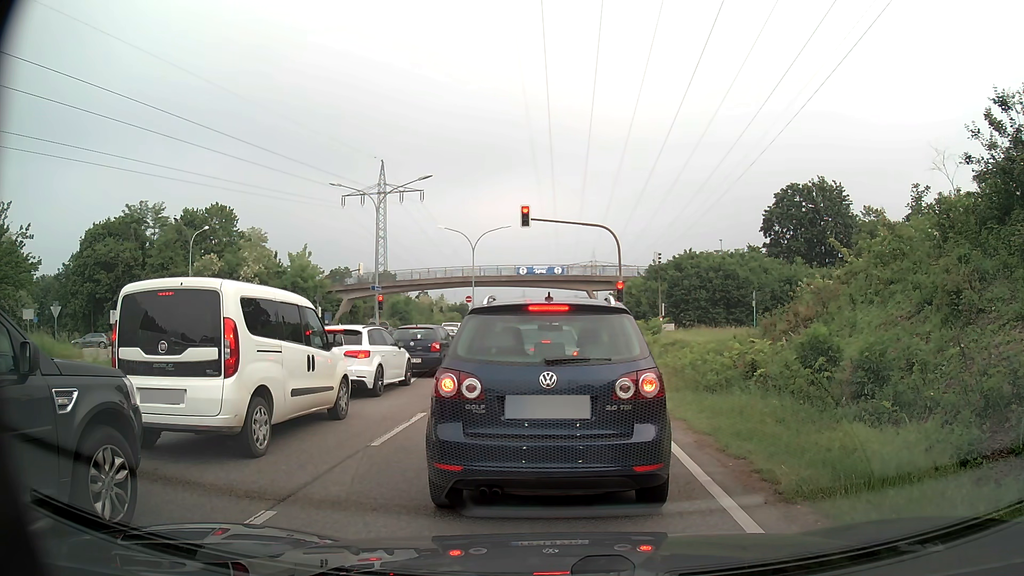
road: primary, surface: asphalt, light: Day
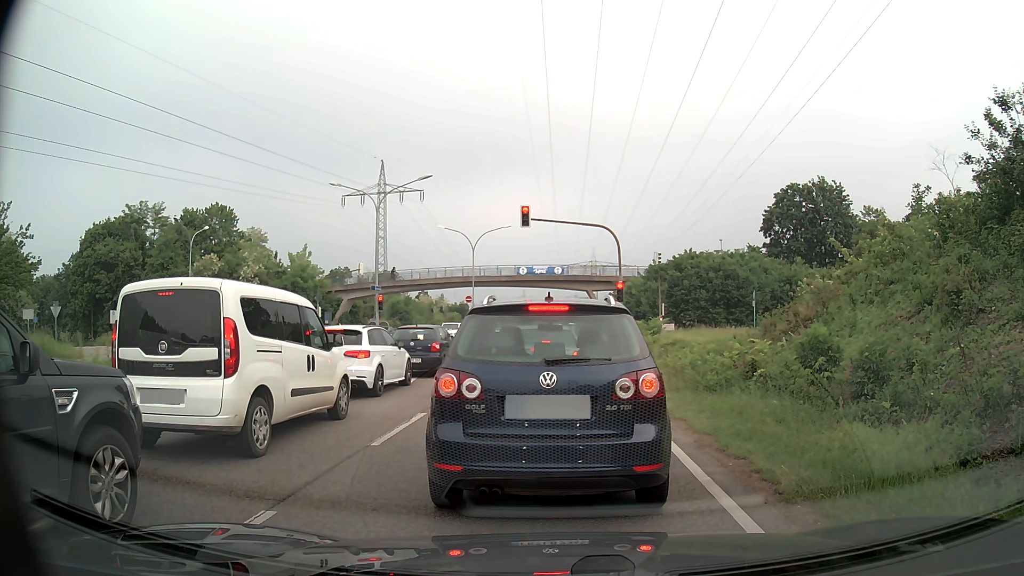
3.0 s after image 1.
(0.0, 0.0) m; 0°
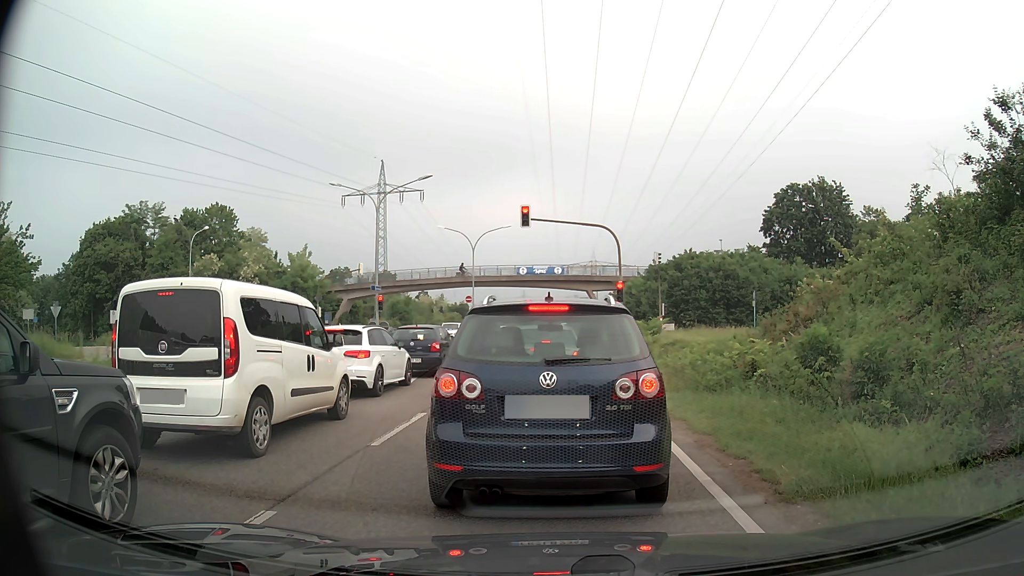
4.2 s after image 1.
(0.0, 0.0) m; 0°
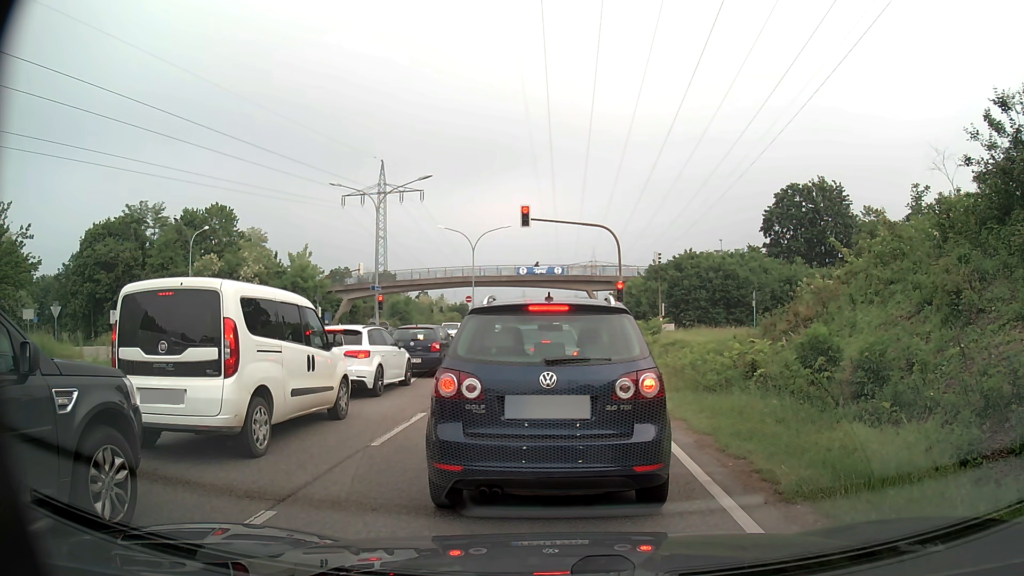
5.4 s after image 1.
(0.0, 0.0) m; 0°
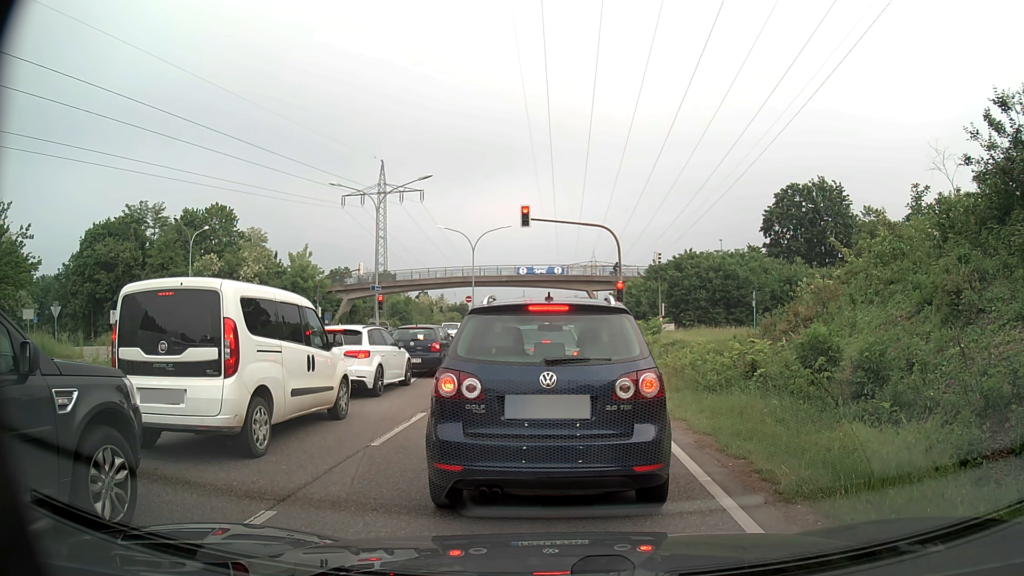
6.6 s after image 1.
(0.0, 0.0) m; 0°
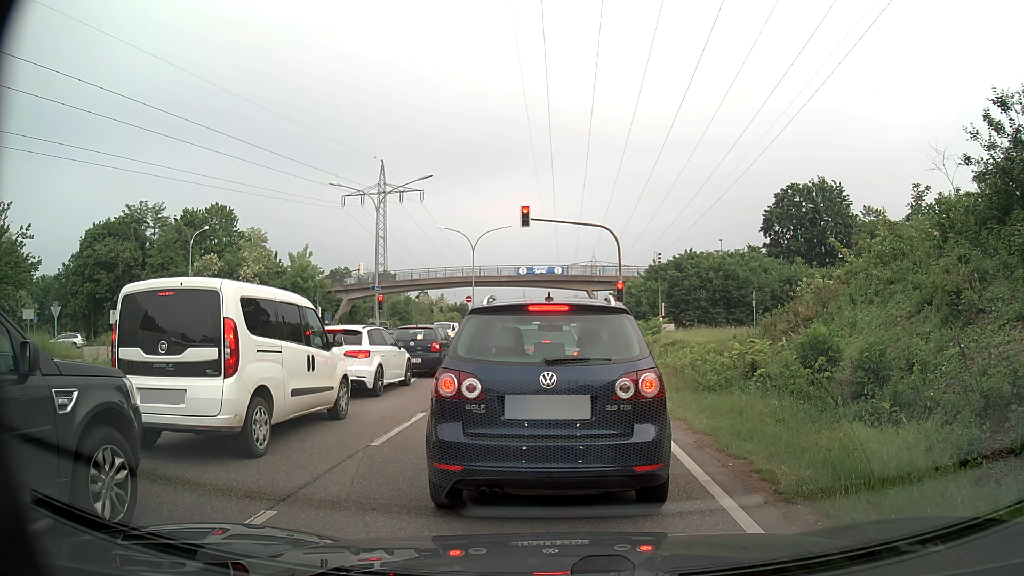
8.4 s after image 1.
(0.0, 0.0) m; 0°
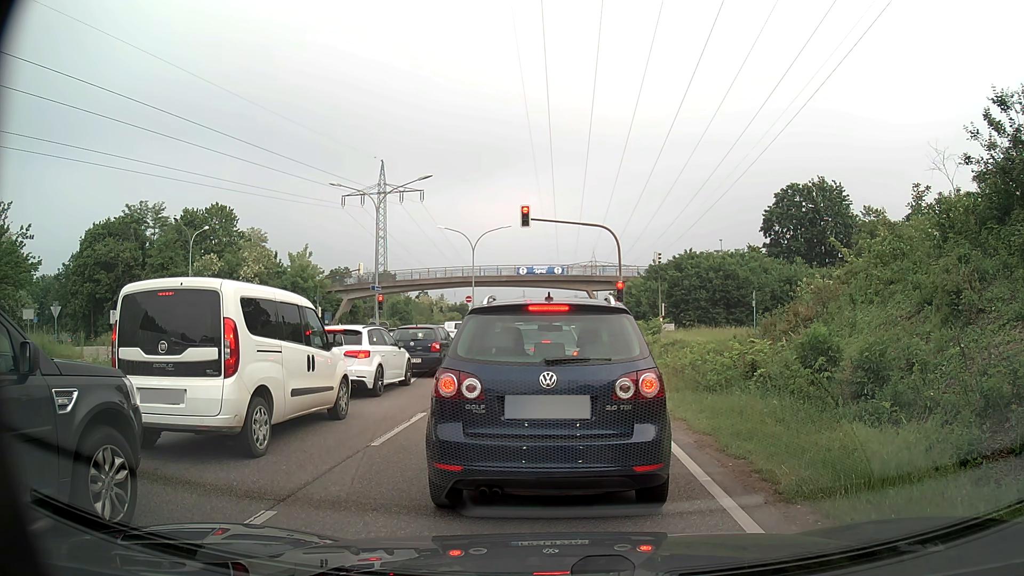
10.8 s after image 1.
(0.0, 0.0) m; 0°
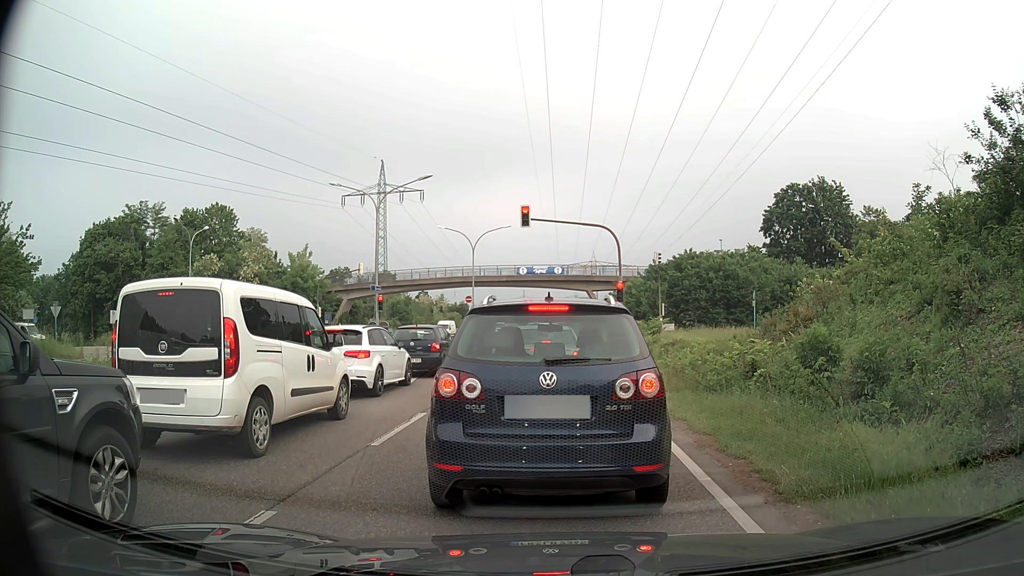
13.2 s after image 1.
(0.0, 0.0) m; 0°
(0, +10) (-1, +20) (-1, +30) (-2, +40) (-2, +50) (-3, +60) (-3, +70) (-3, +80) (-4, +90) (-4, +100) m
